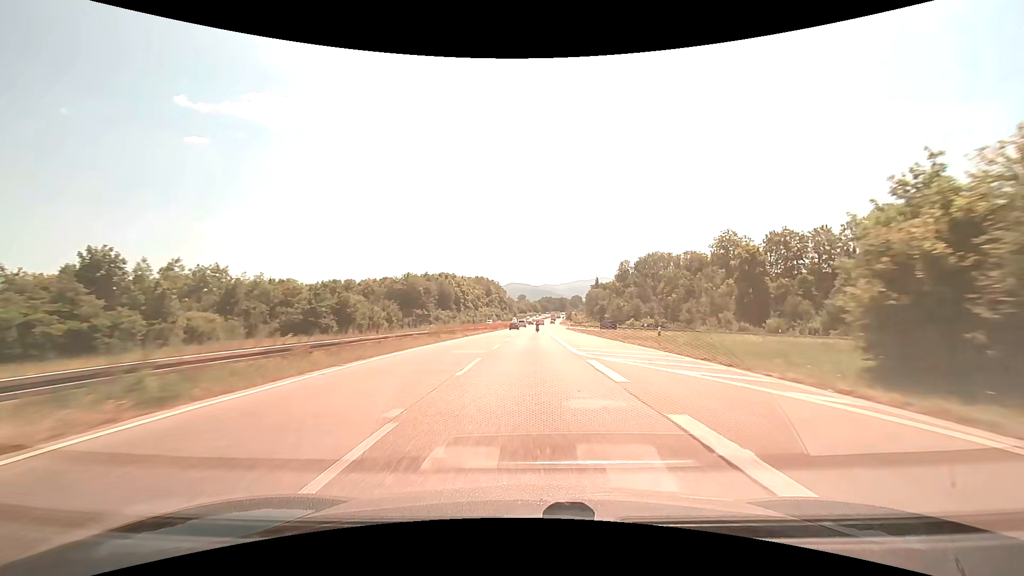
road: trunk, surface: asphalt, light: Day
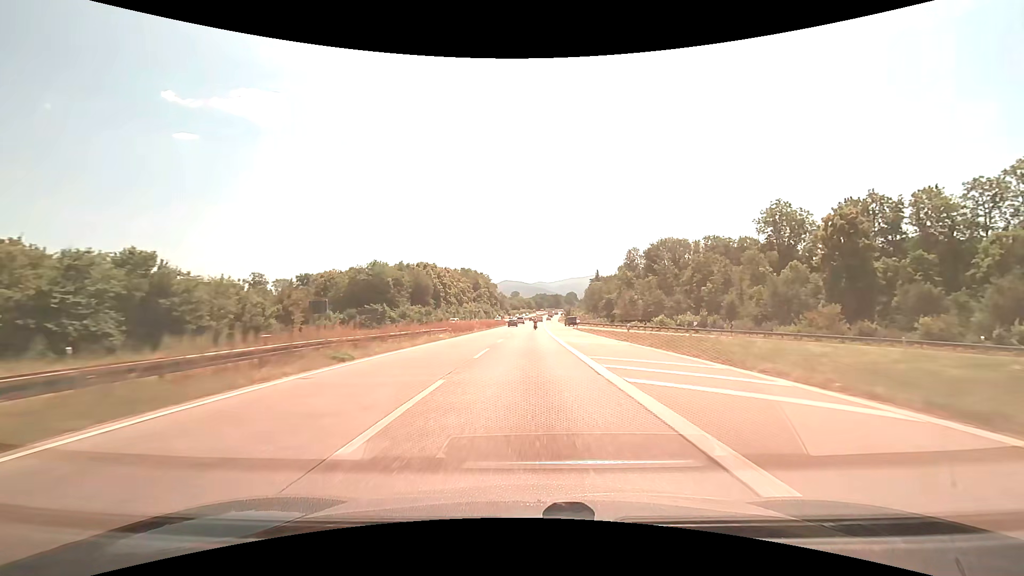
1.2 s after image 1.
(+0.2, +31.0) m; +1°
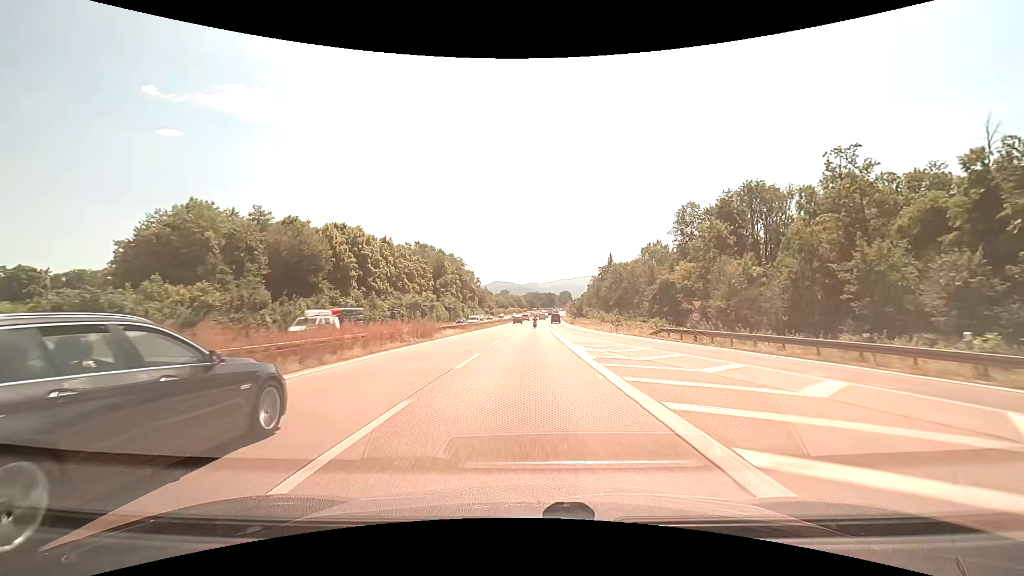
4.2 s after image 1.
(+0.7, +75.7) m; +1°
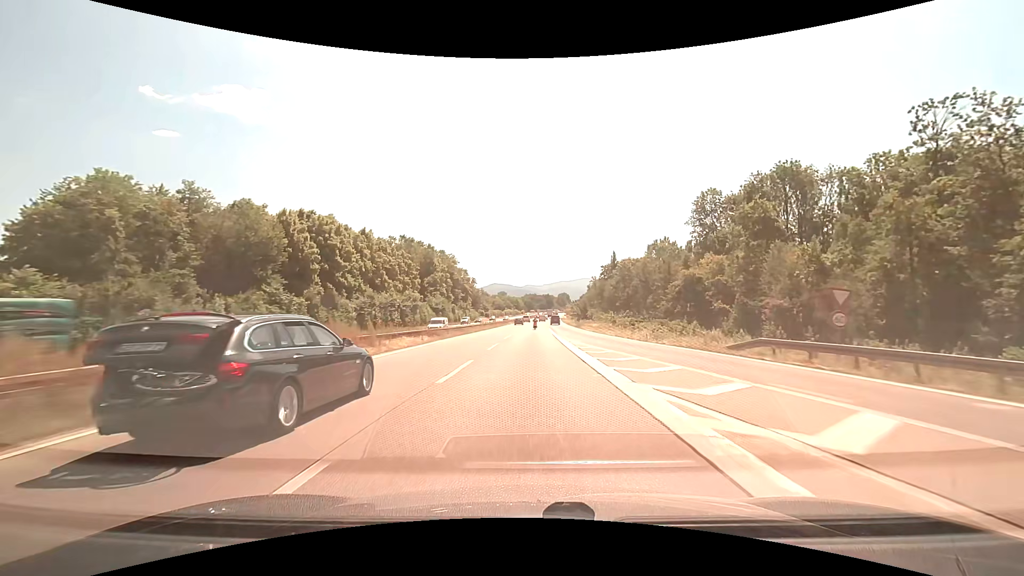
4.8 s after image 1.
(0.0, +14.7) m; 0°
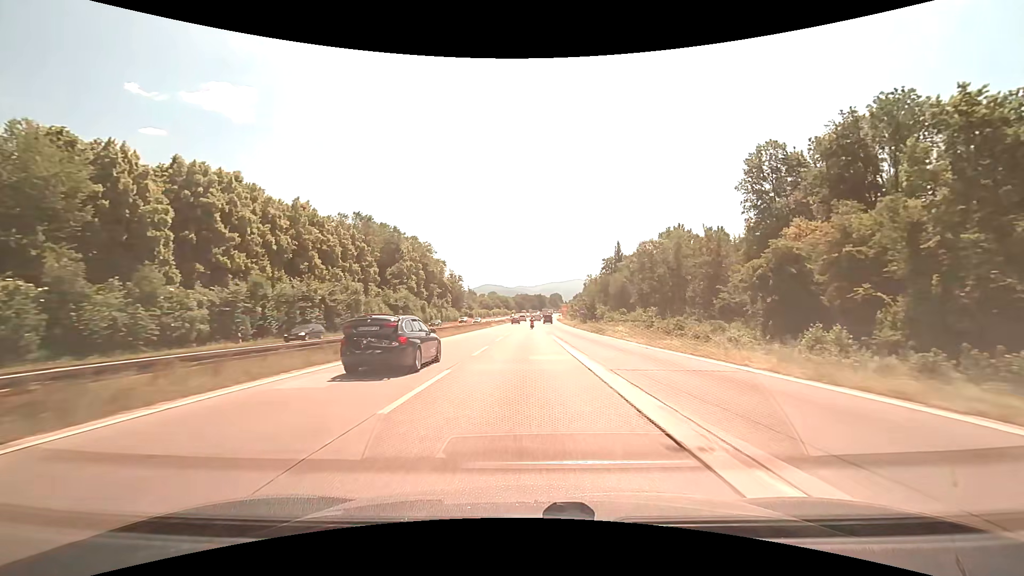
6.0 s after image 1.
(+0.3, +28.8) m; +1°
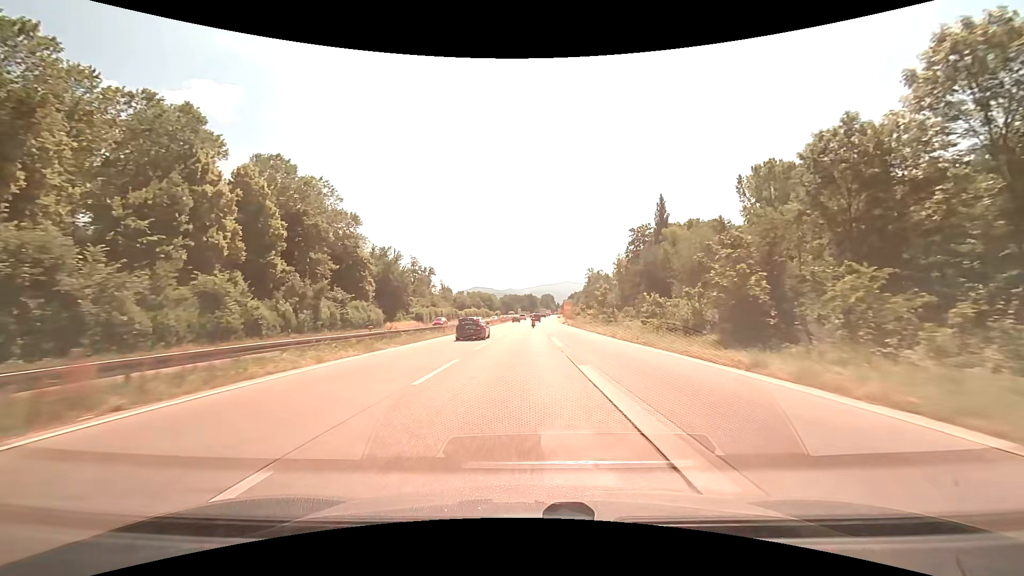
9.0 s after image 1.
(+0.9, +68.9) m; +1°
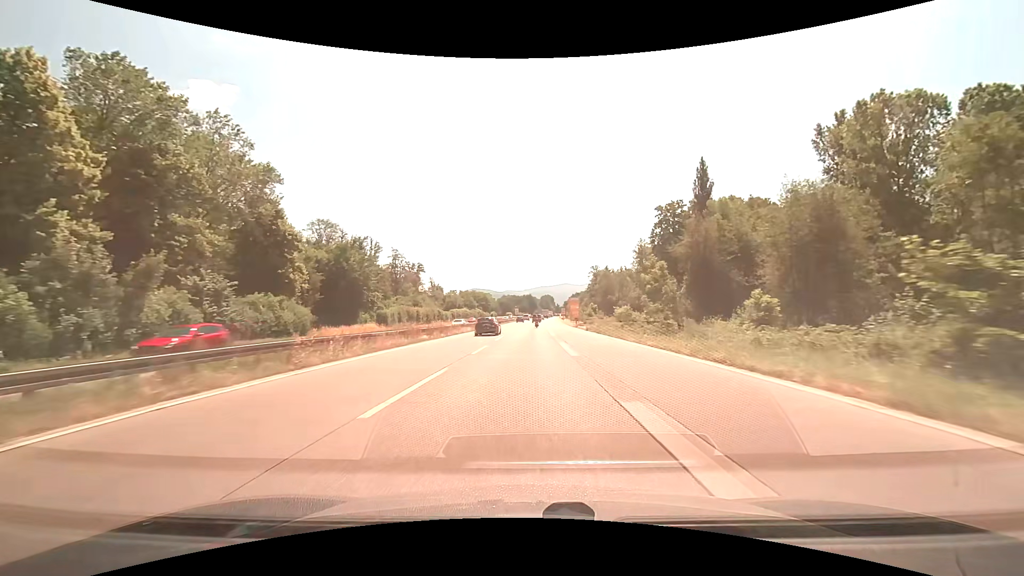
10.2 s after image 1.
(+0.1, +26.2) m; 0°
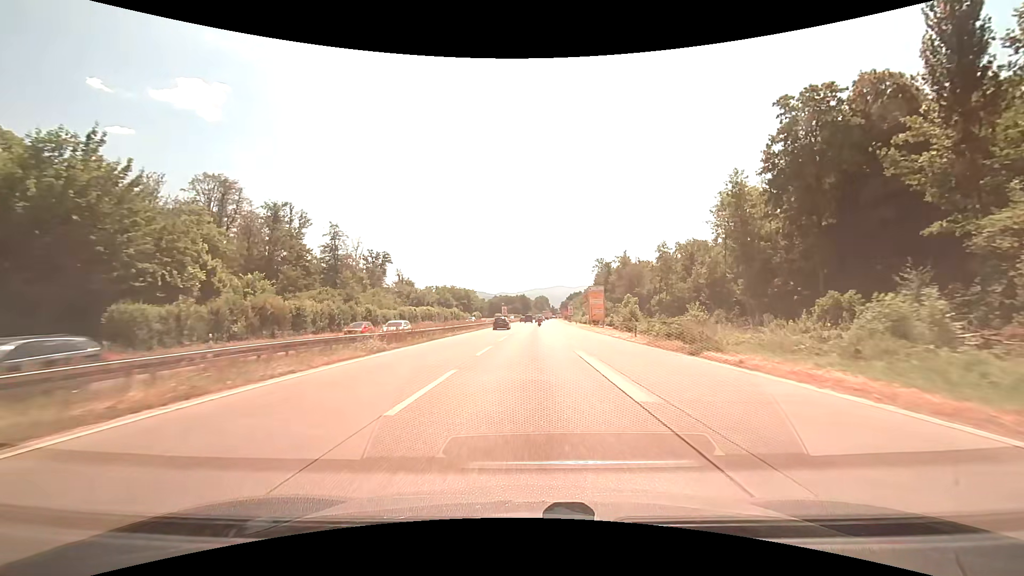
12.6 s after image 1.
(+0.2, +49.6) m; +1°
(0, +10) (0, +20) (0, +30) (0, +40) (+1, +50) (+1, +60) (+1, +70) (+2, +80) (+3, +90) (+4, +100) m
